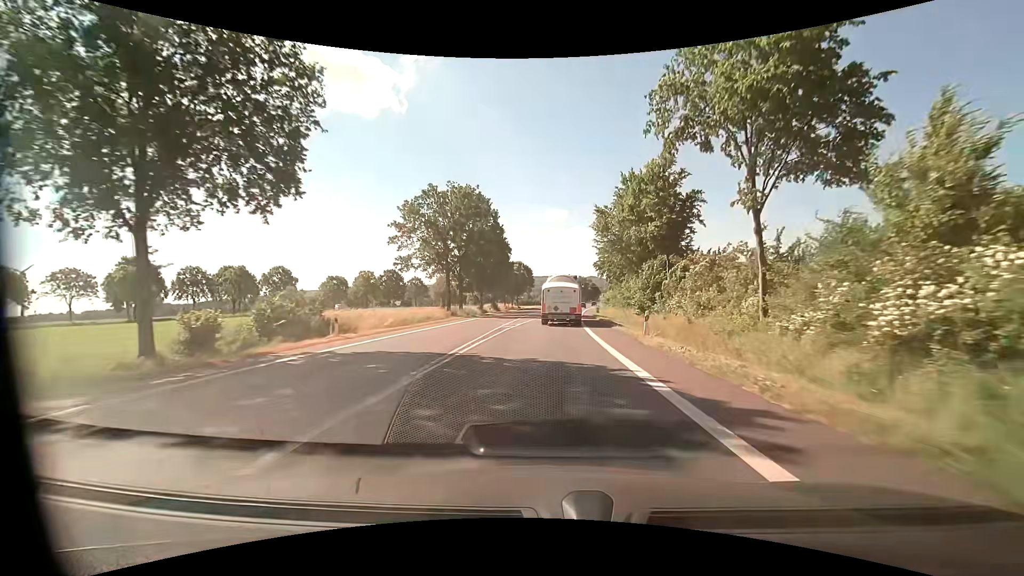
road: primary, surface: asphalt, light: Day
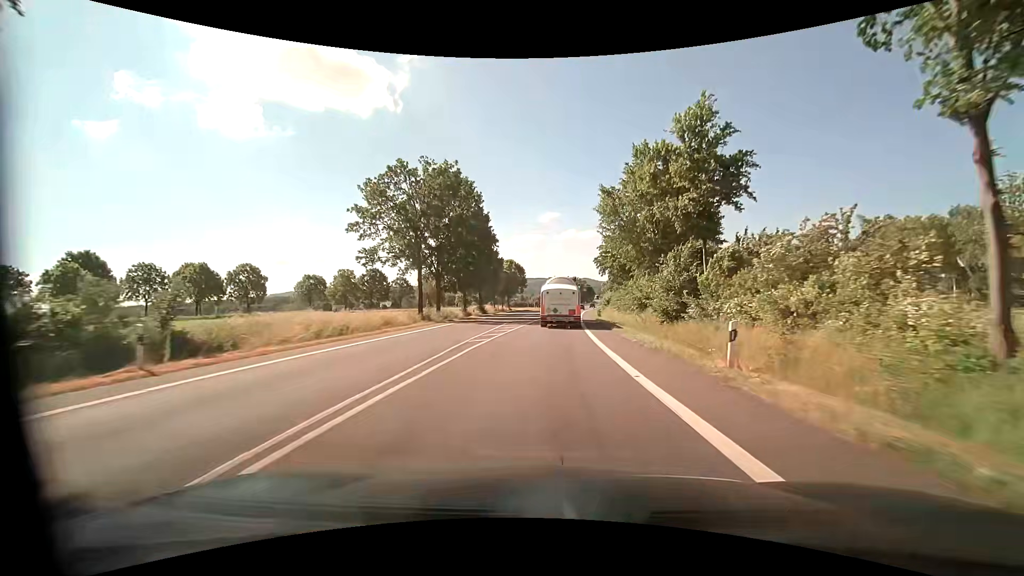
(0.0, +10.2) m; 0°
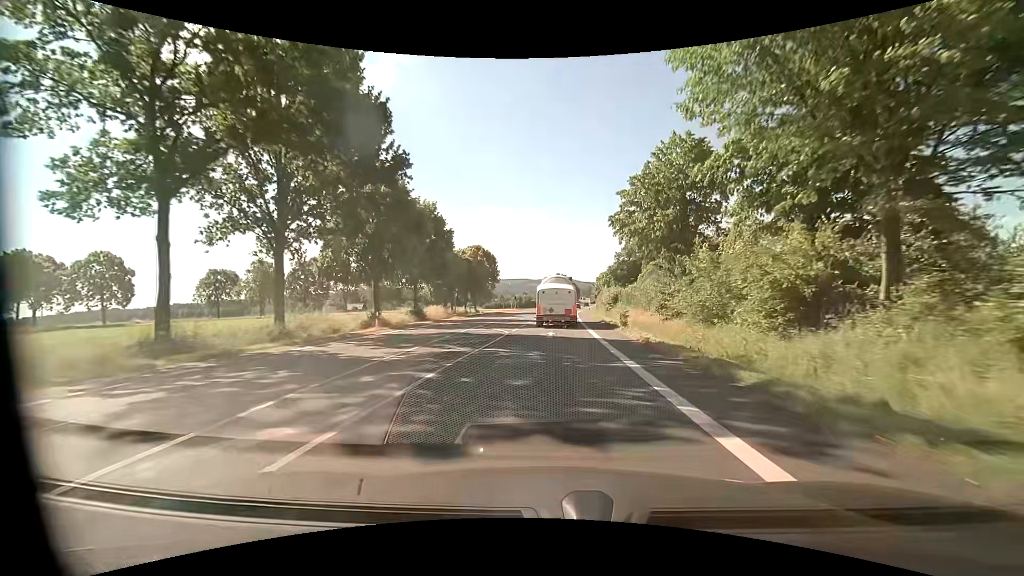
(+0.8, +30.5) m; +2°
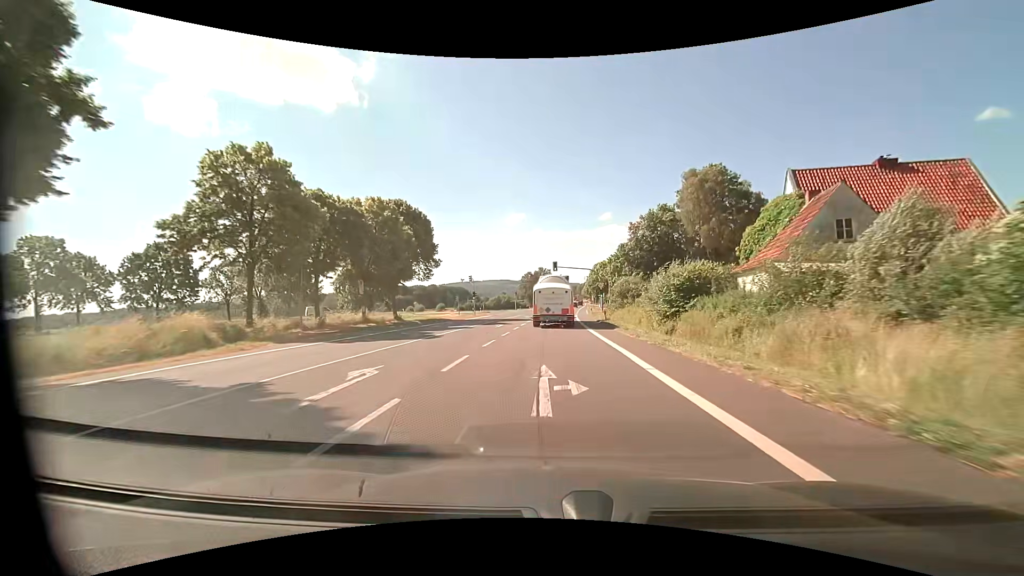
(+0.8, +40.3) m; +2°
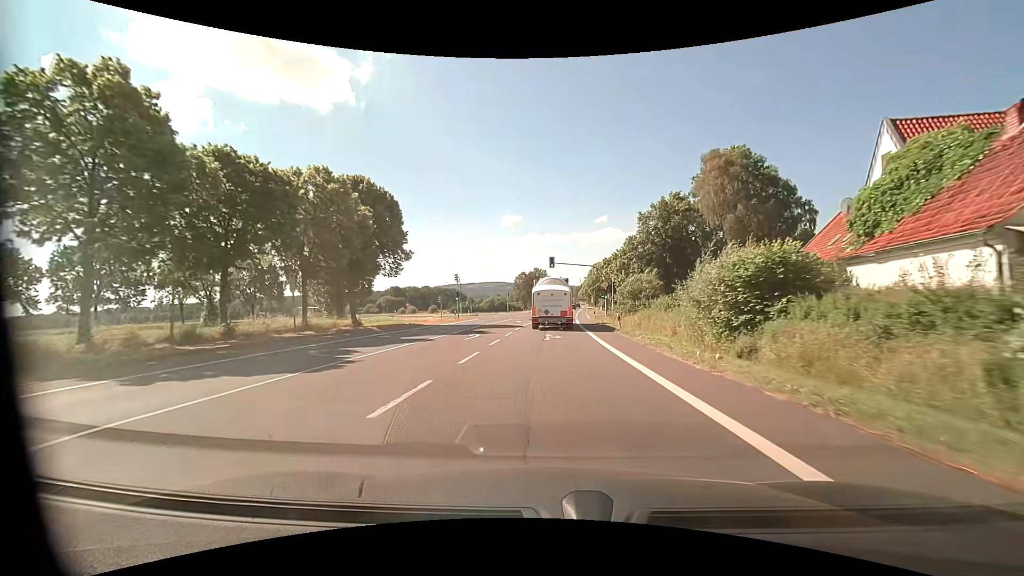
(0.0, +10.0) m; 0°
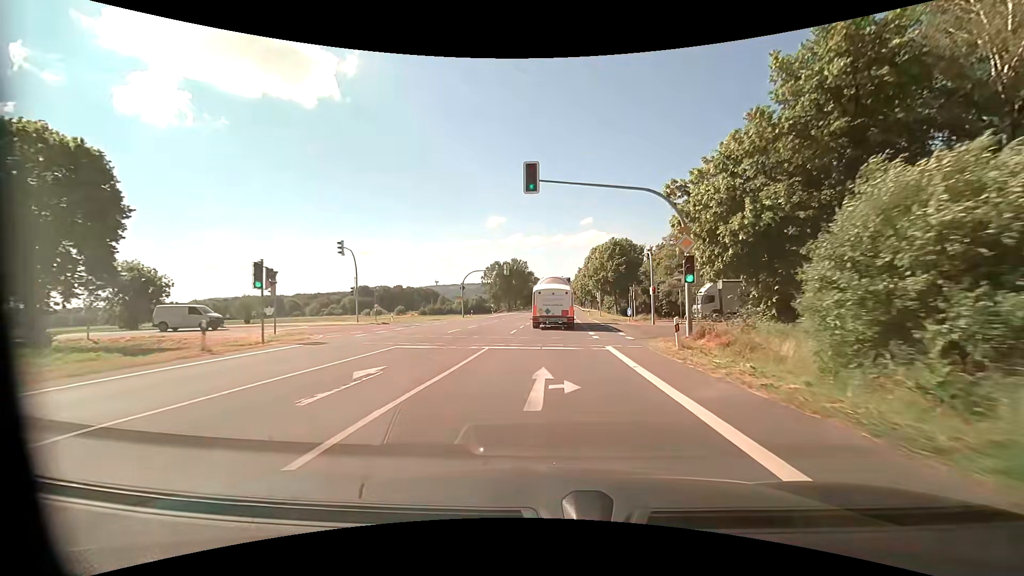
(+0.9, +39.3) m; +2°
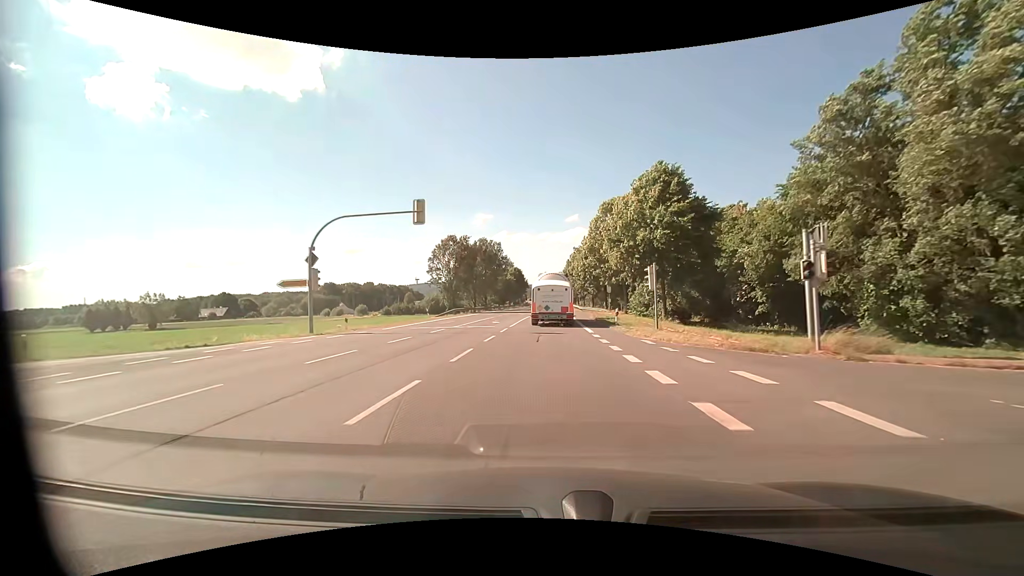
(+0.6, +38.6) m; +2°
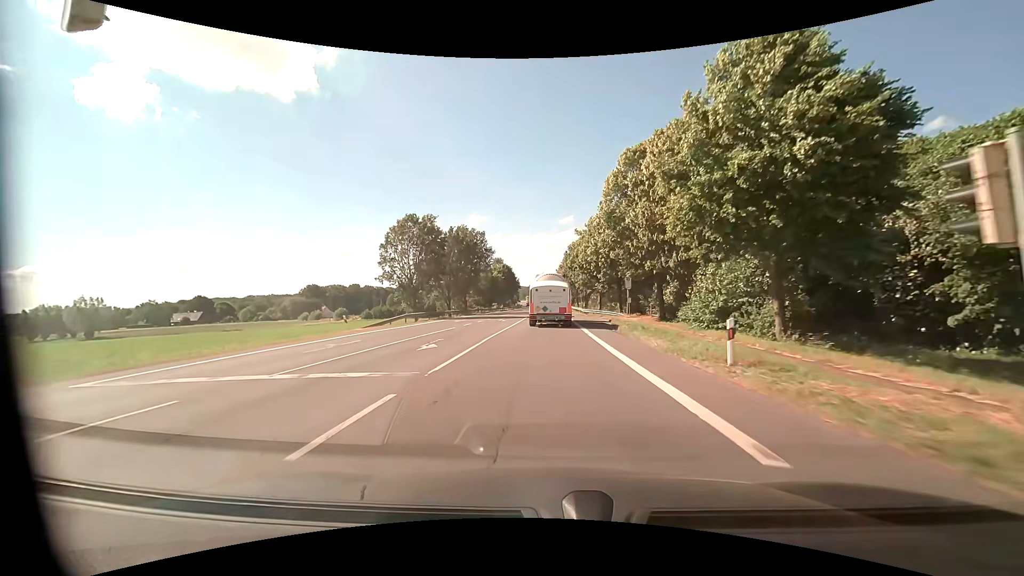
(+0.1, +18.9) m; +1°
(0, +10) (0, +20) (0, +30) (0, +40) (0, +50) (0, +60) (0, +70) (0, +80) (0, +90) (0, +100) m
